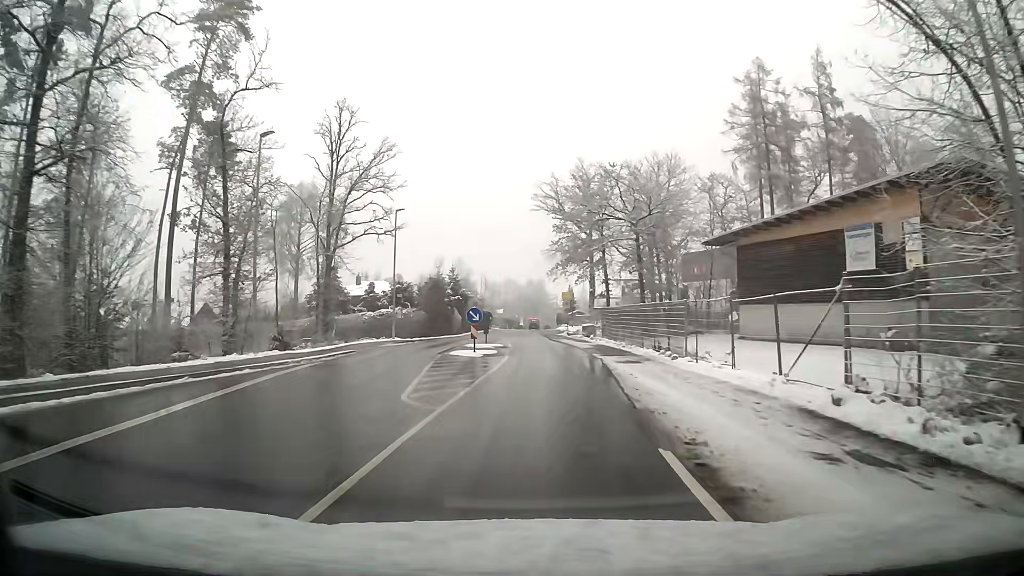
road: tertiary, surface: asphalt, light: Day
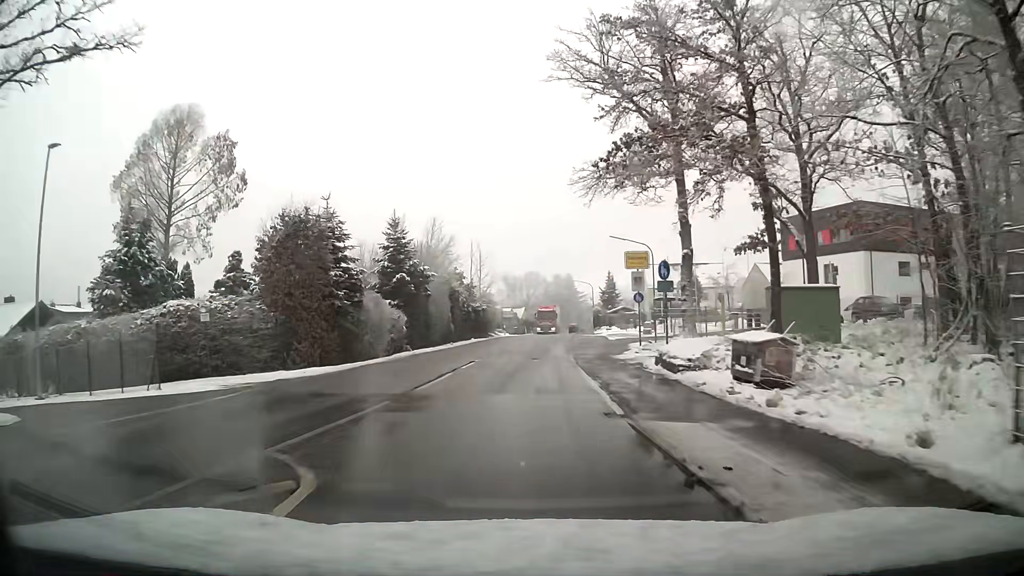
(-0.1, +37.9) m; -3°
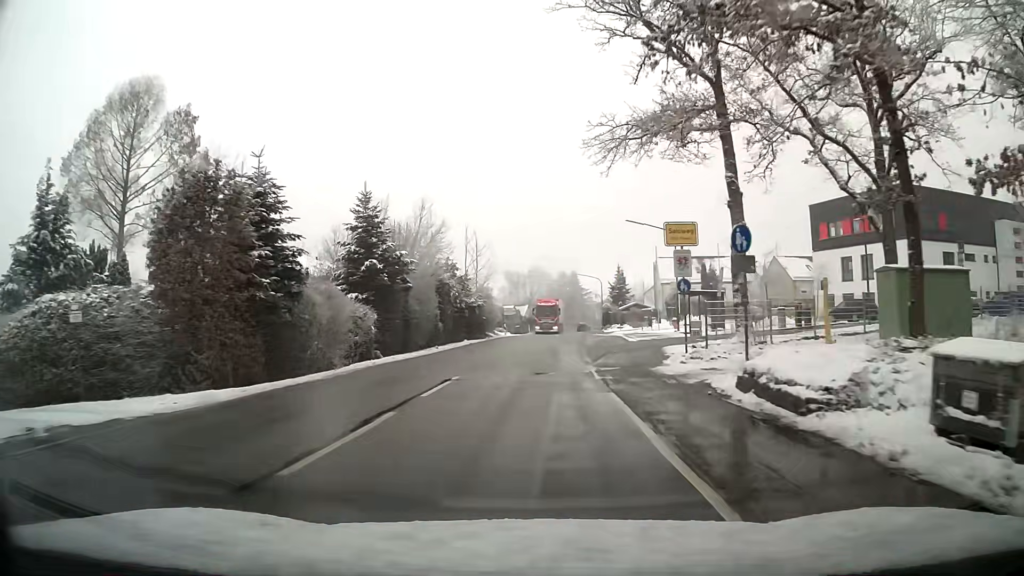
(0.0, +7.5) m; 0°
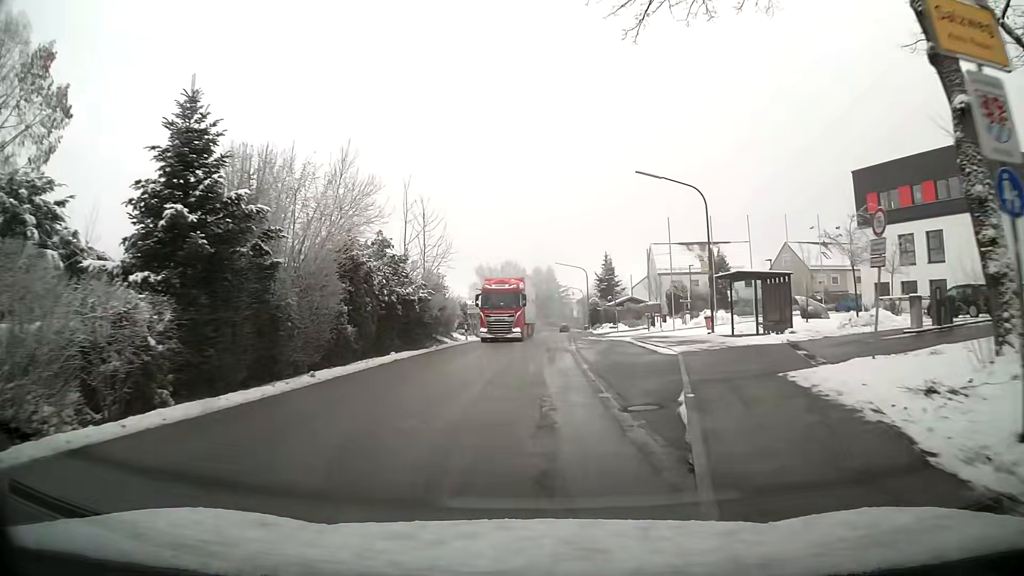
(+0.3, +14.8) m; +2°
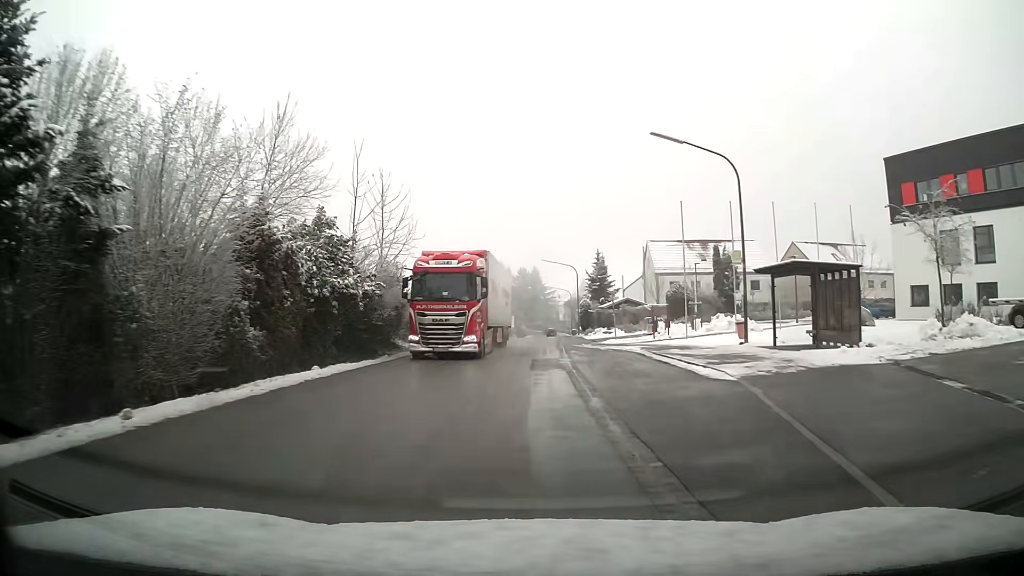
(+0.1, +7.5) m; +1°
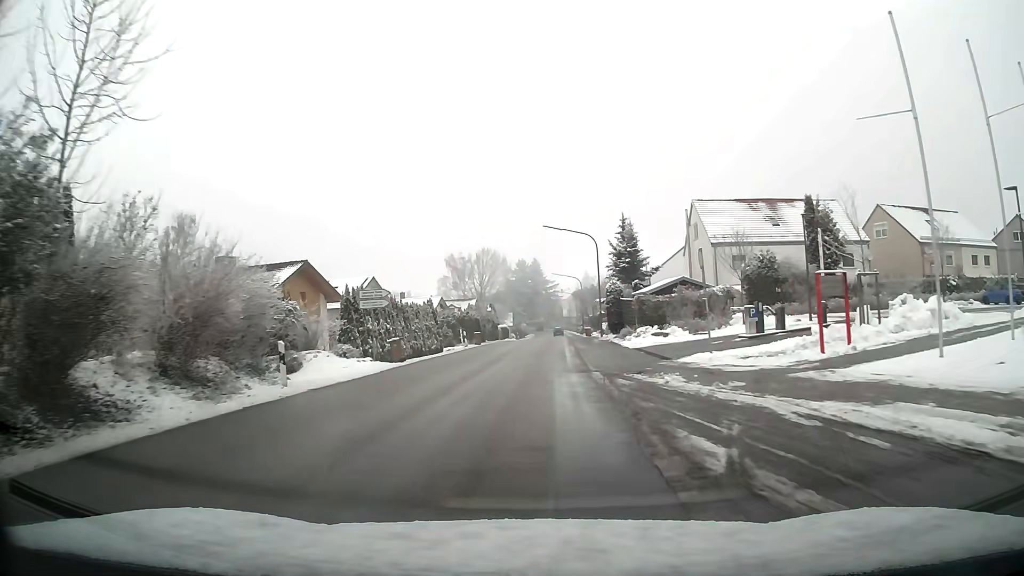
(0.0, +22.7) m; 0°
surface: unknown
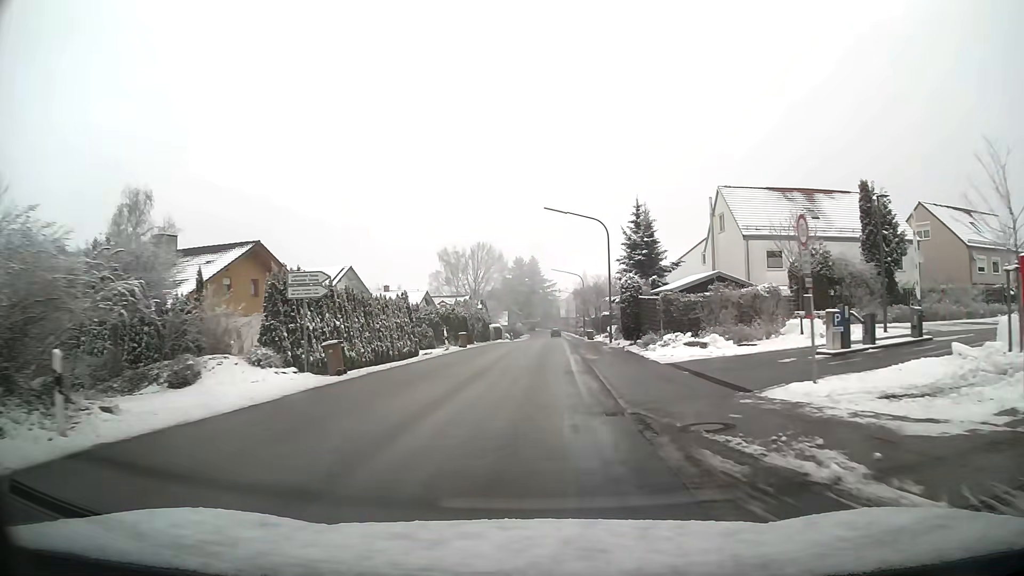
(0.0, +7.6) m; 0°
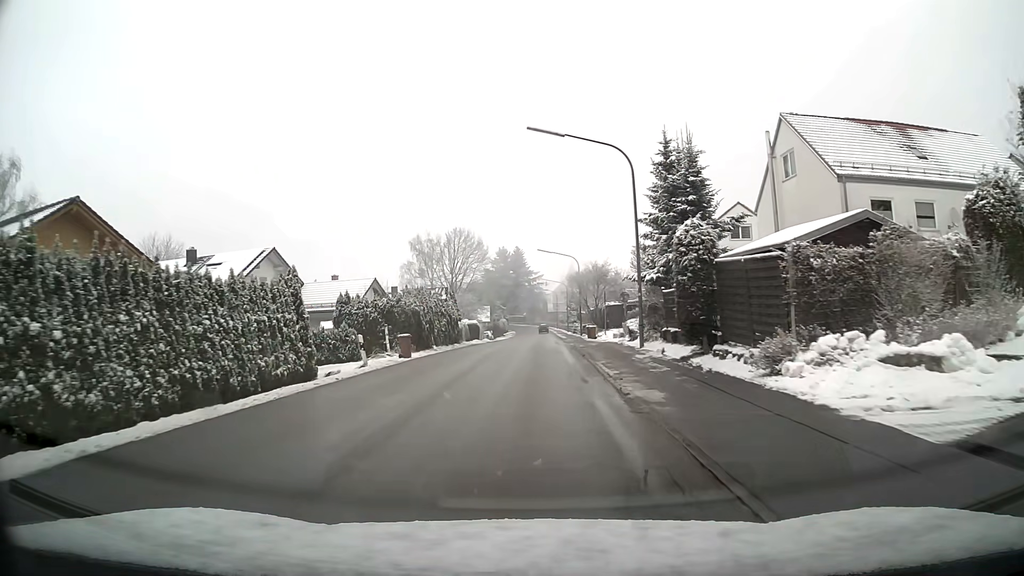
(+0.2, +15.1) m; +1°
(0, +10) (0, +20) (0, +30) (0, +40) (+1, +50) (+1, +60) (+1, +70) (+1, +80) (+1, +90) (+1, +100) m
